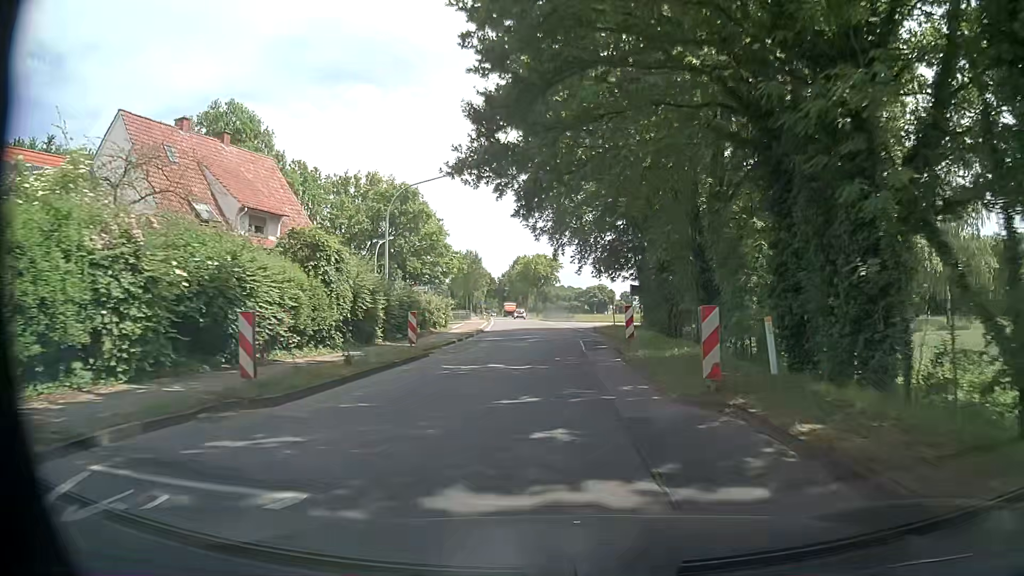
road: tertiary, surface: asphalt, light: Day
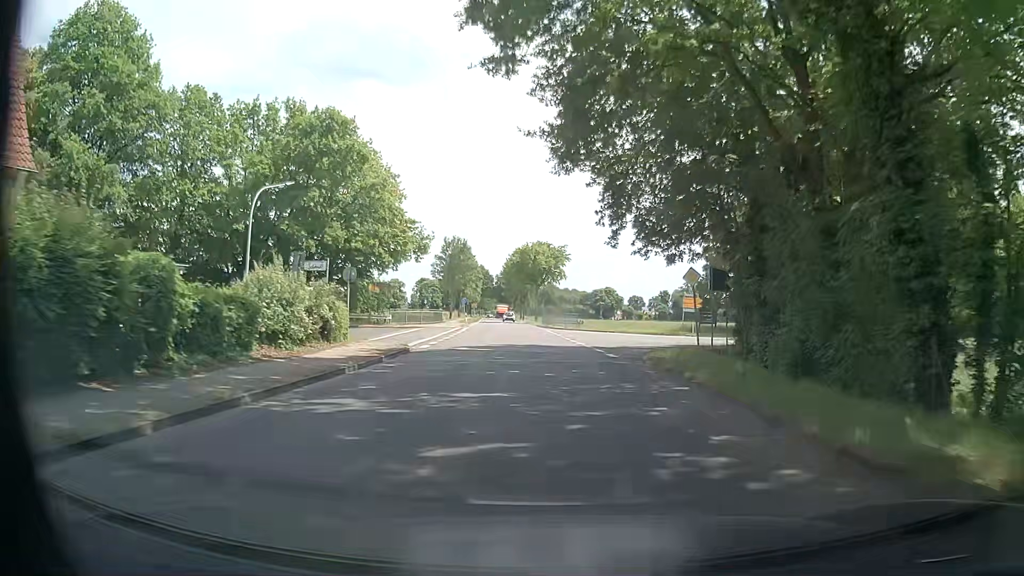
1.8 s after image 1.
(-0.1, +24.2) m; 0°
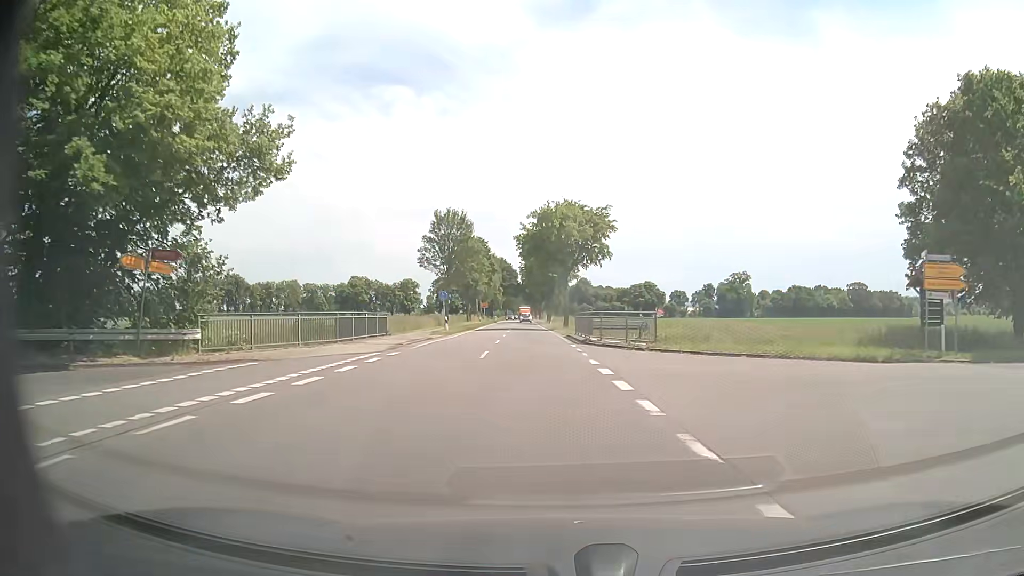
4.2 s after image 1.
(-0.8, +32.2) m; -4°
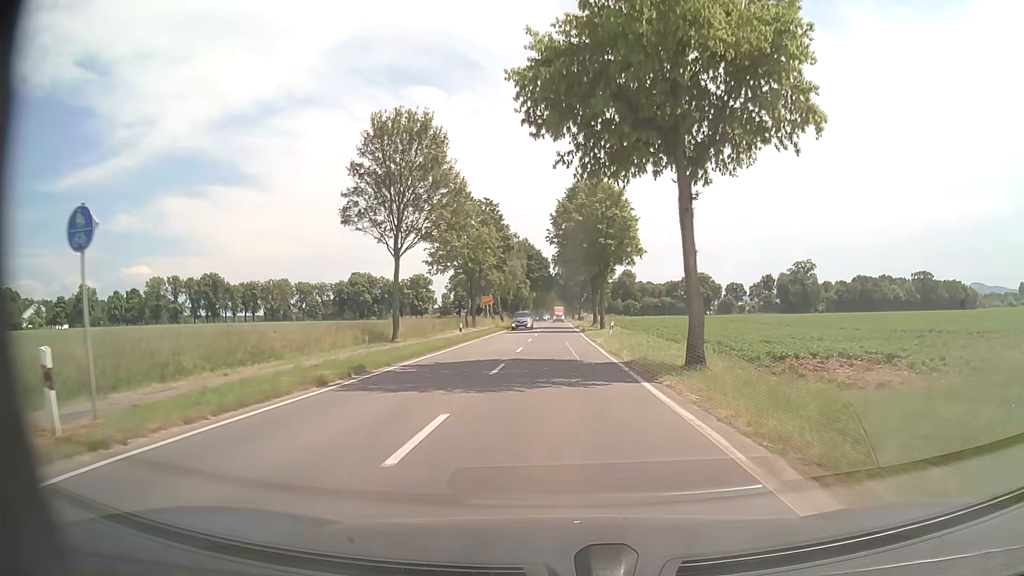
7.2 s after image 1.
(-1.1, +40.5) m; -2°
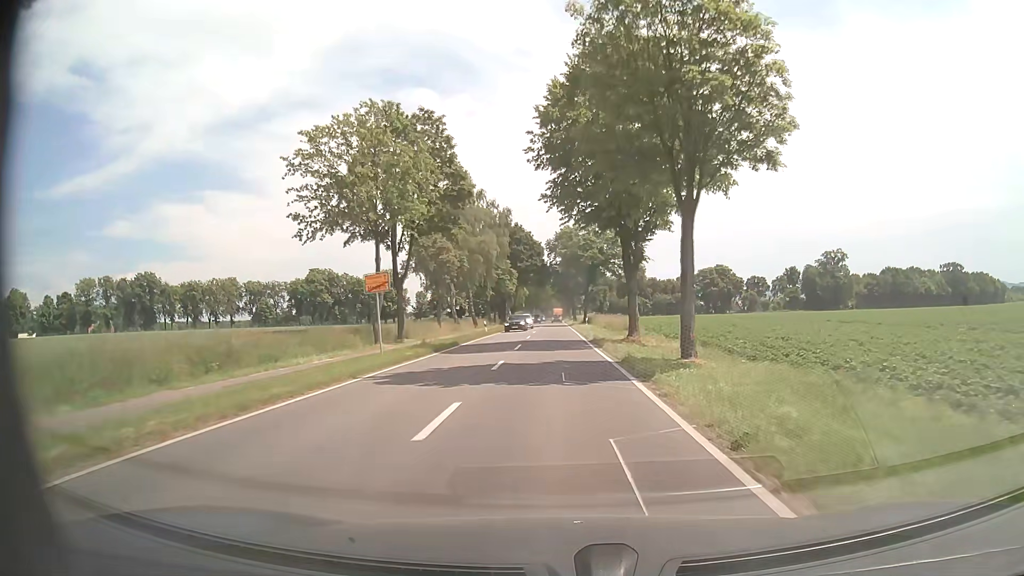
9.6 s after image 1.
(+0.1, +34.8) m; 0°
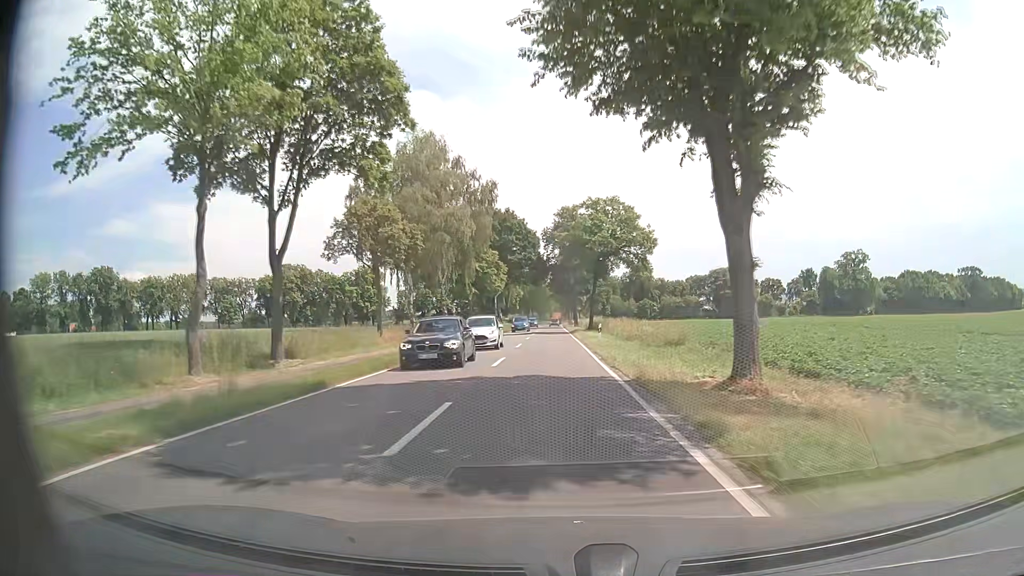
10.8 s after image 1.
(0.0, +19.1) m; 0°
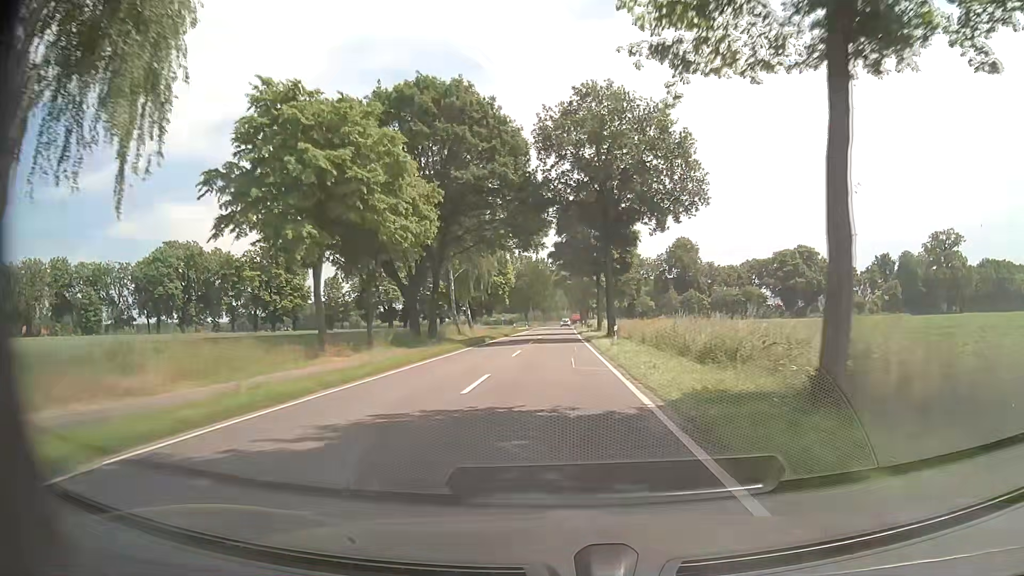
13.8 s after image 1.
(-0.5, +55.0) m; -1°
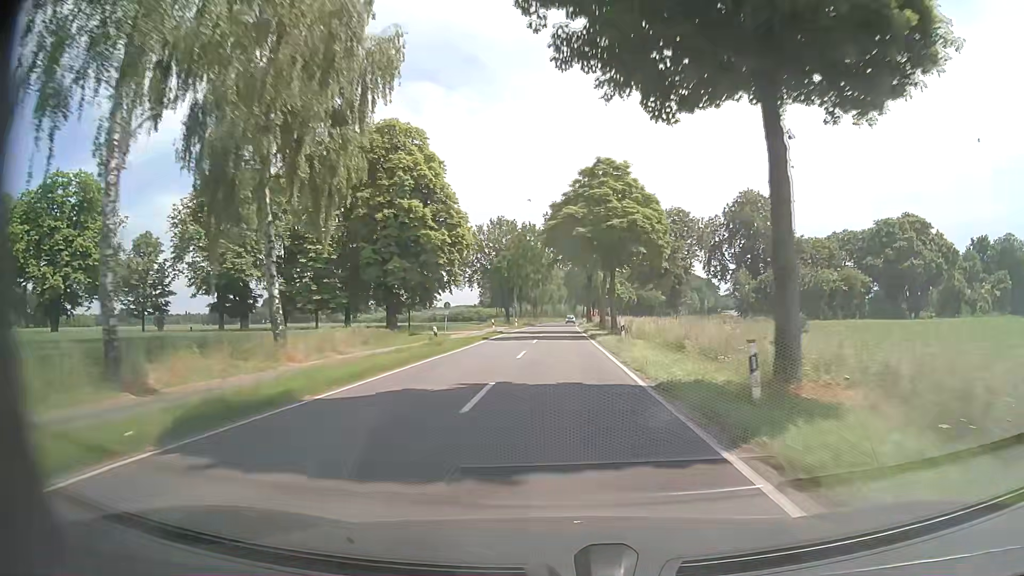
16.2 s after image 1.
(+0.3, +51.0) m; +1°
(0, +10) (0, +20) (0, +30) (0, +40) (0, +50) (0, +60) (+1, +70) (+1, +80) (+1, +90) (+1, +100) m
